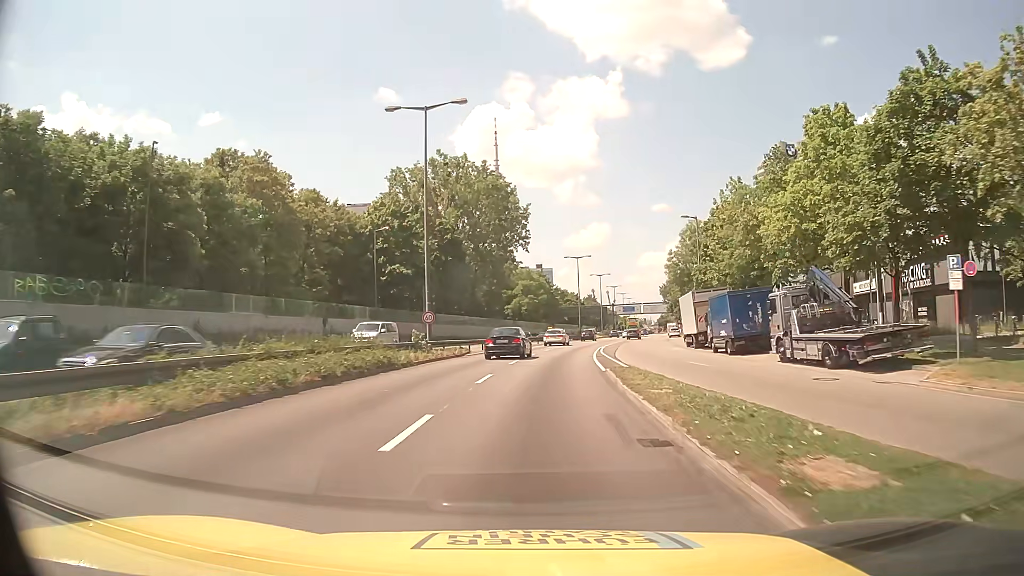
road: trunk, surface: asphalt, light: Day
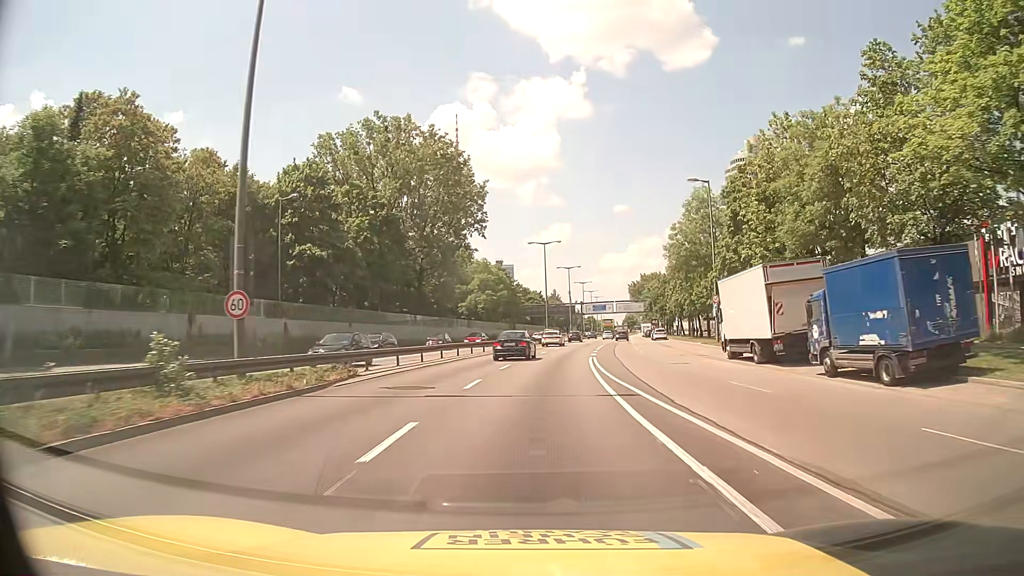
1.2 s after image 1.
(+0.5, +18.6) m; +3°
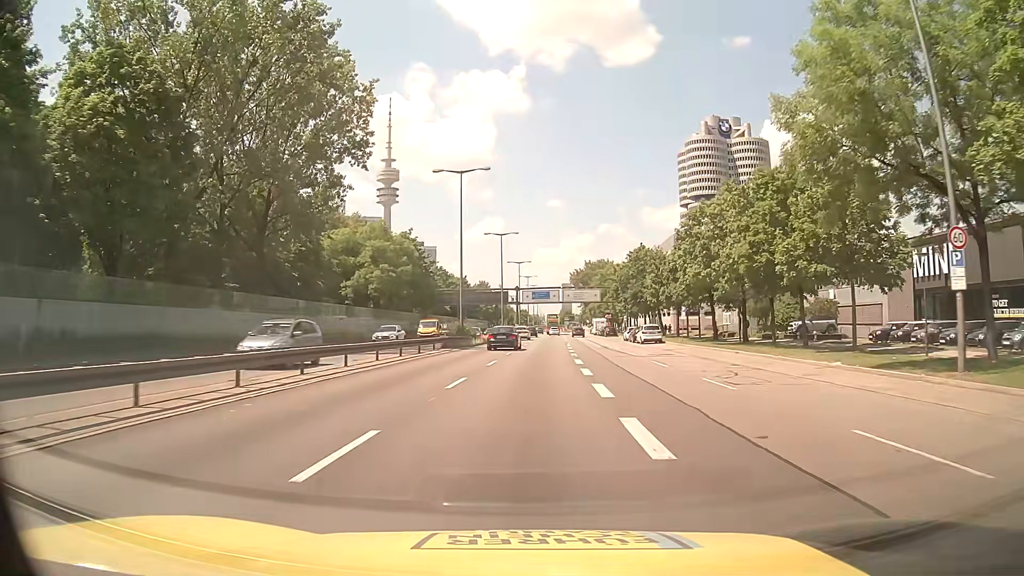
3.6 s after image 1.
(+2.1, +37.0) m; +6°
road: trunk_link
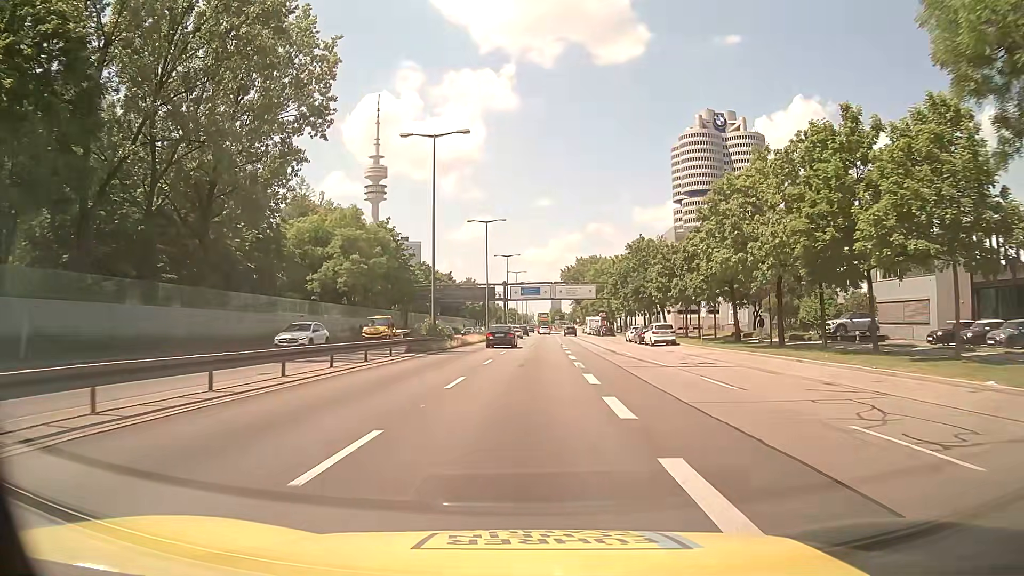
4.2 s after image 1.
(+0.1, +9.2) m; +1°
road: trunk
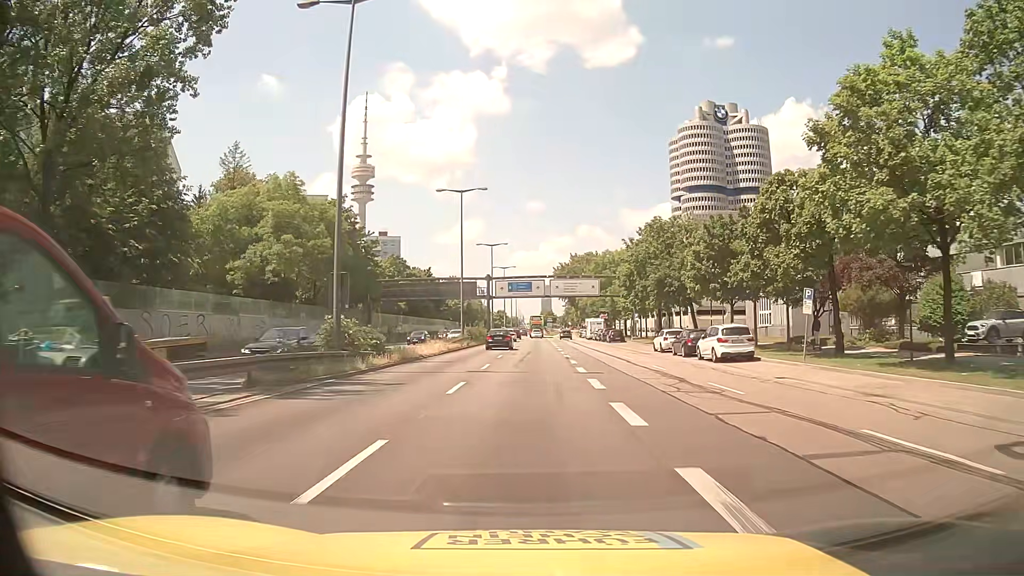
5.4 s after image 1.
(+0.2, +18.4) m; +1°
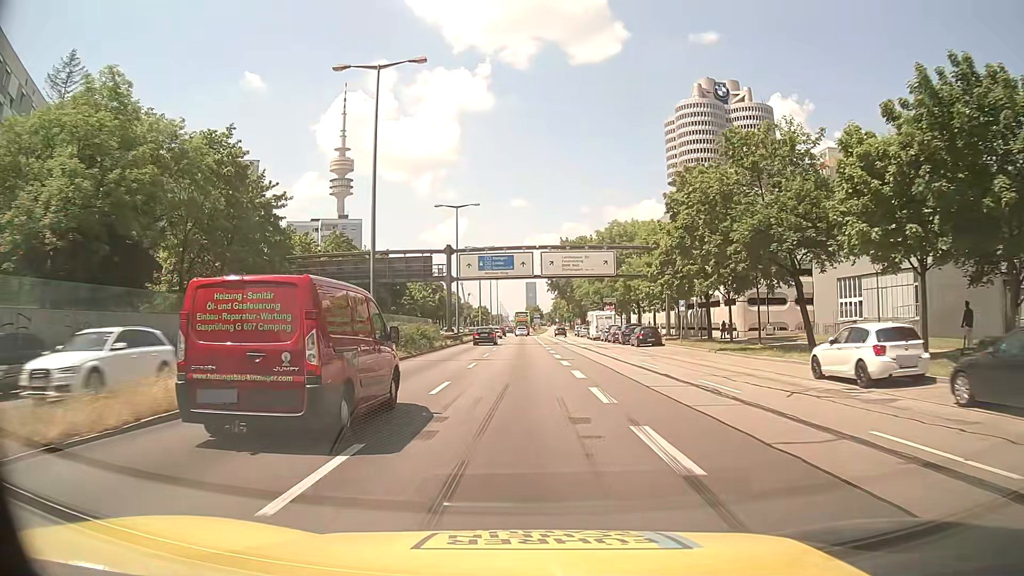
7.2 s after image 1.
(+0.4, +27.5) m; +1°
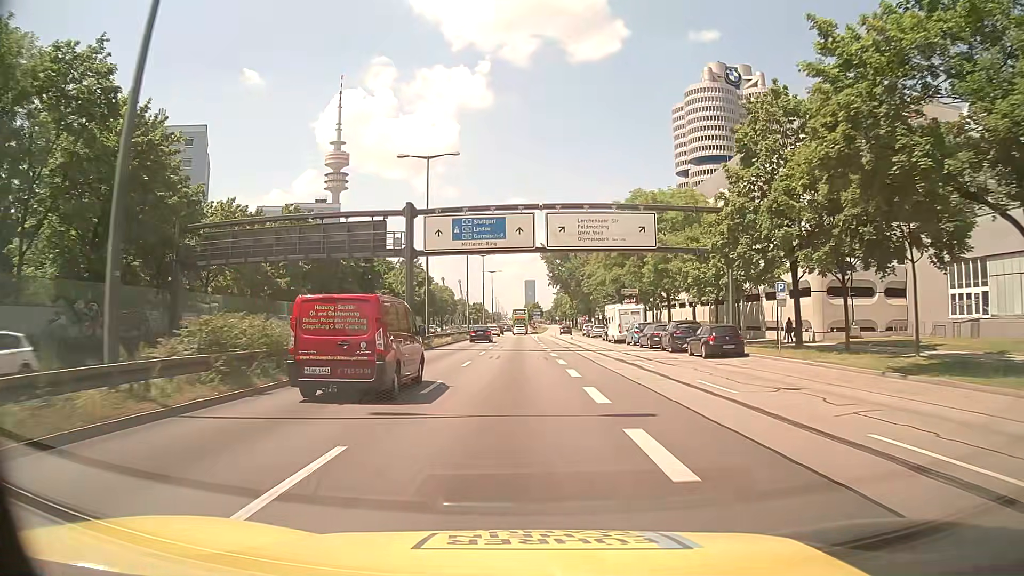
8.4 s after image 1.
(+0.1, +18.3) m; 0°
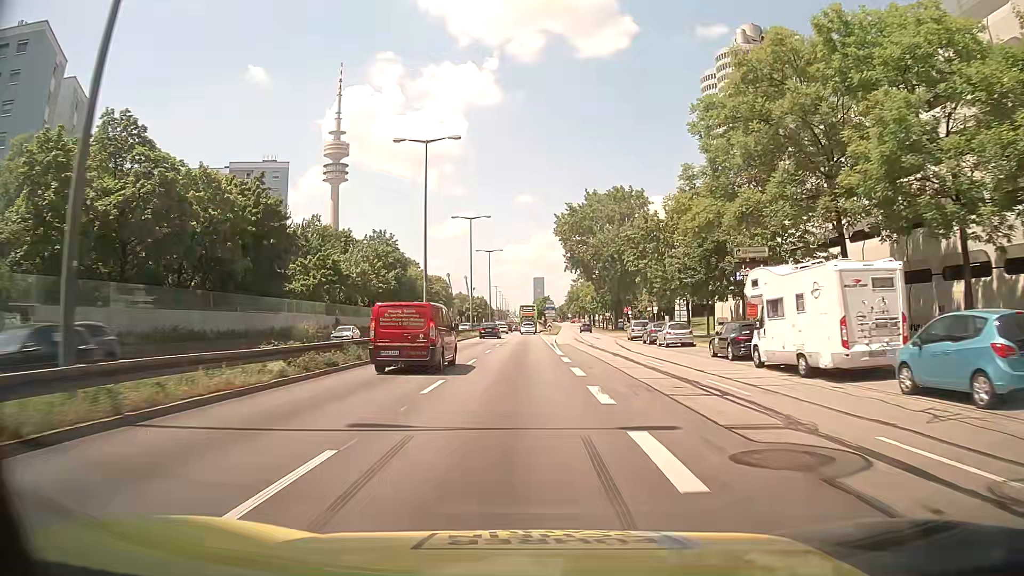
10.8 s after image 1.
(-0.2, +36.6) m; -1°
(0, +10) (0, +20) (0, +30) (0, +40) (0, +50) (0, +60) (0, +70) (+1, +80) (+1, +90) (+1, +100) m
